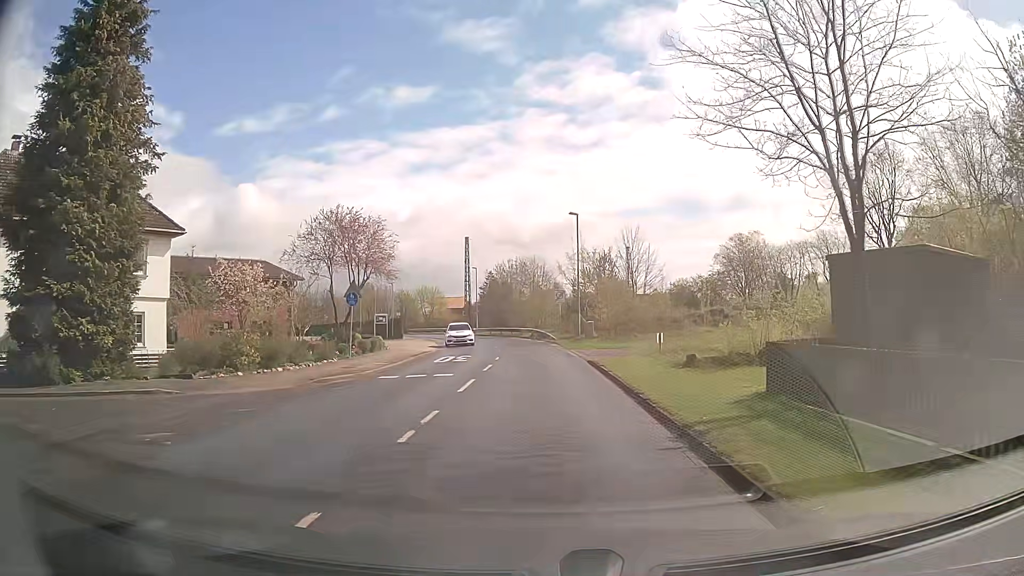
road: tertiary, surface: asphalt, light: Day
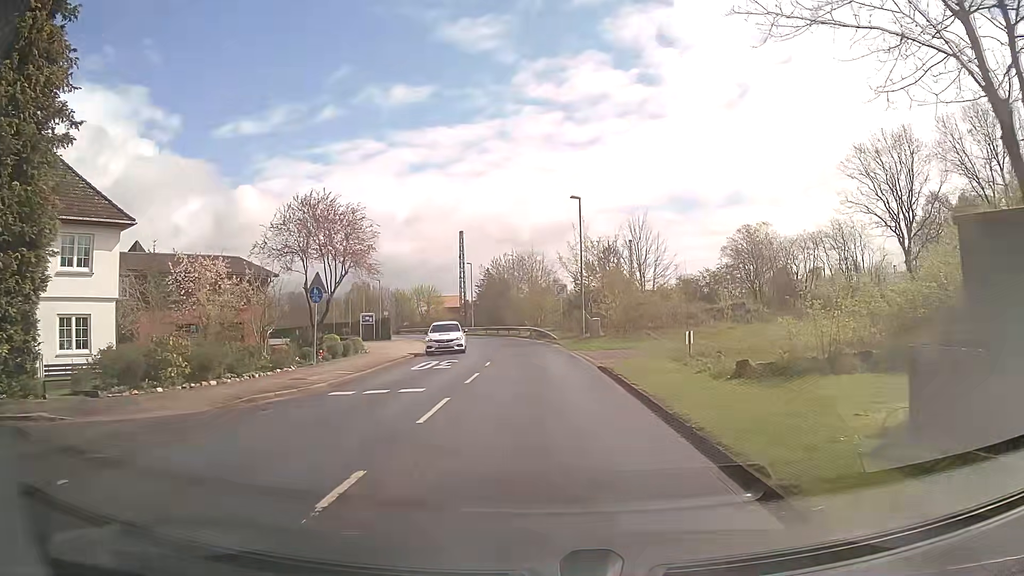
(0.0, +4.5) m; -1°
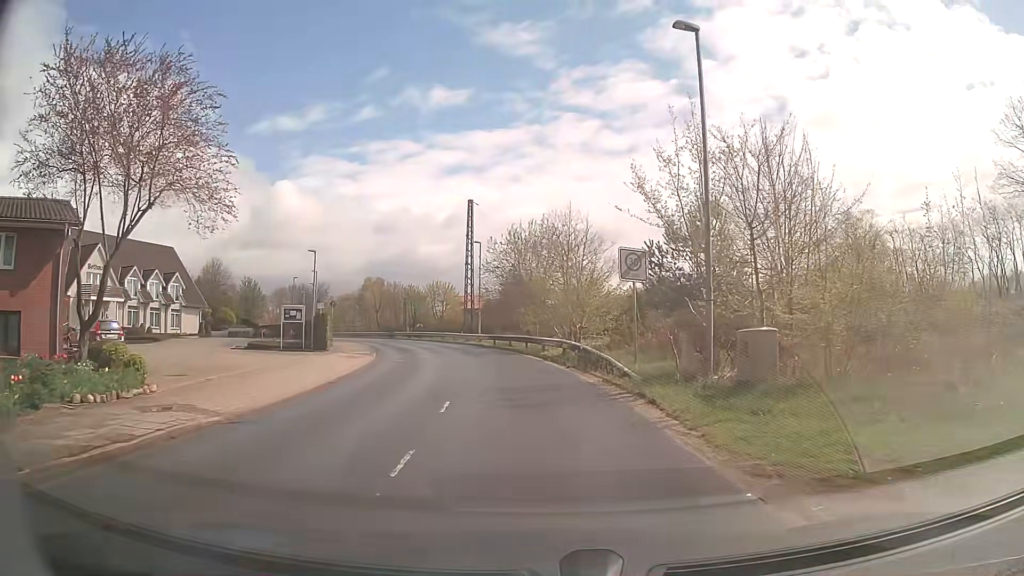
(-0.1, +22.2) m; -2°
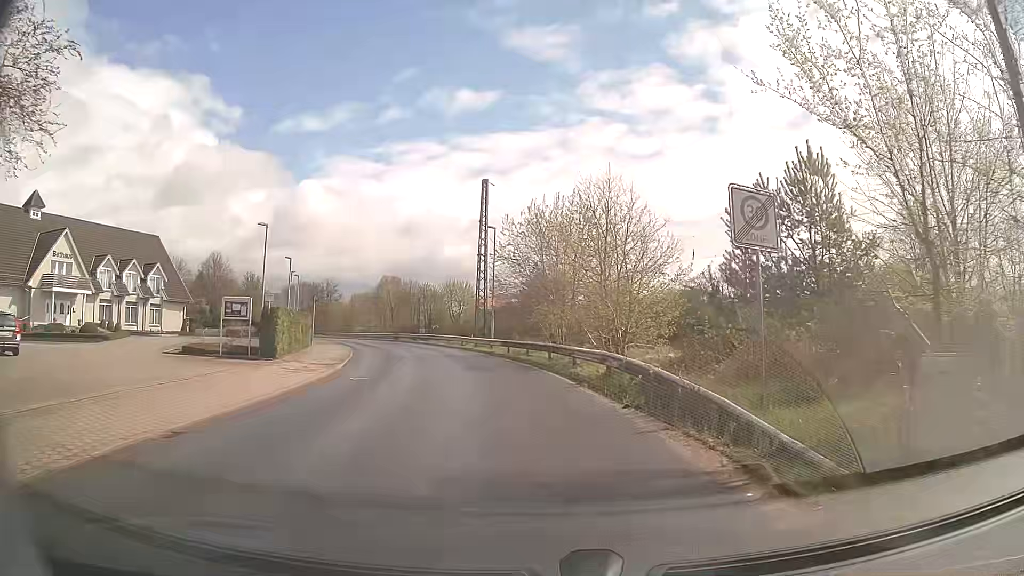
(-0.2, +8.9) m; -2°
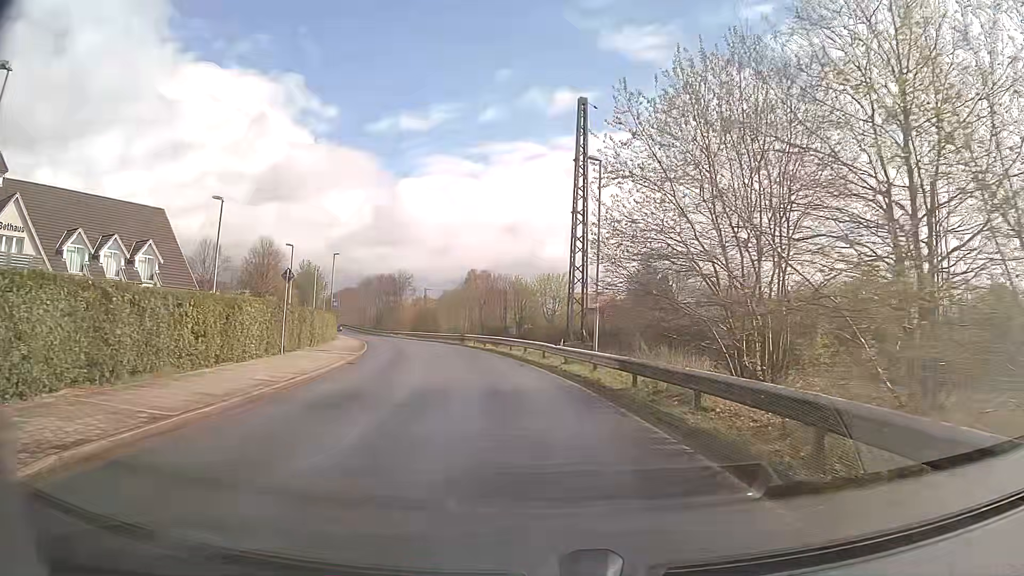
(-1.1, +17.8) m; -8°
(0, +10) (-1, +20) (-3, +30) (-5, +40) (-7, +49) (-10, +59) (-13, +68) (-17, +78) (-20, +87) (-23, +97) m
